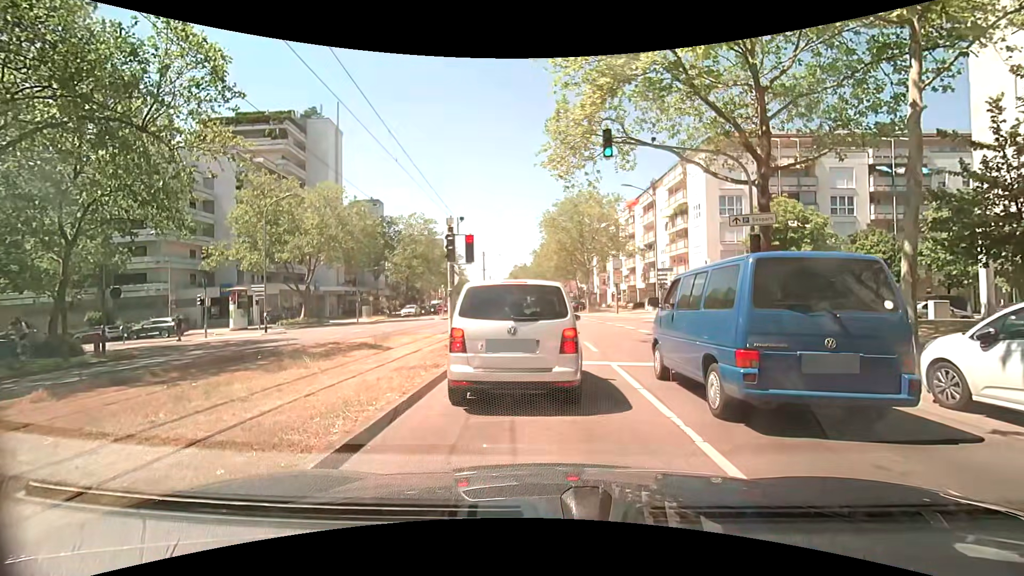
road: tertiary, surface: asphalt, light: Day
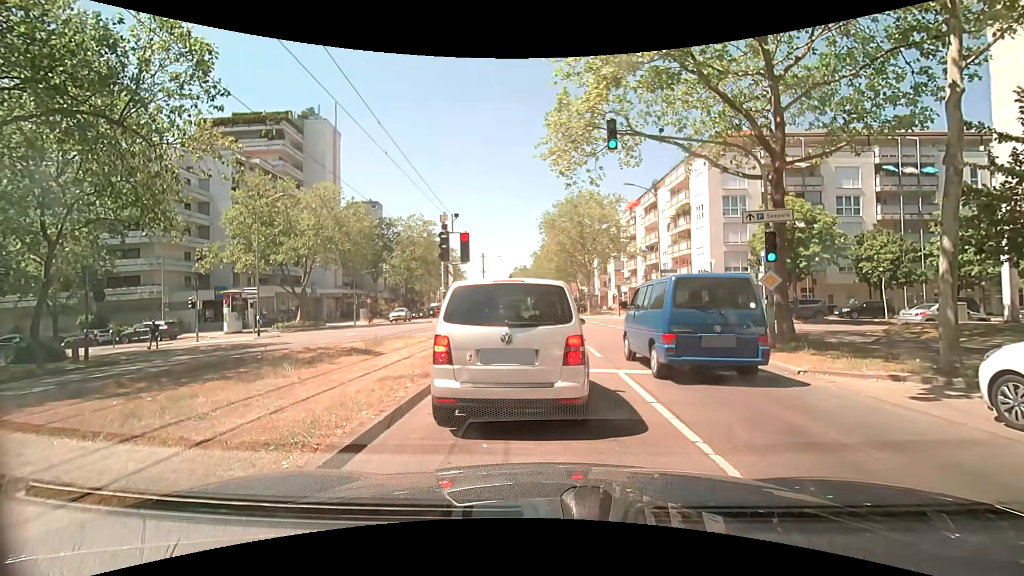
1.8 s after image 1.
(0.0, +0.9) m; 0°
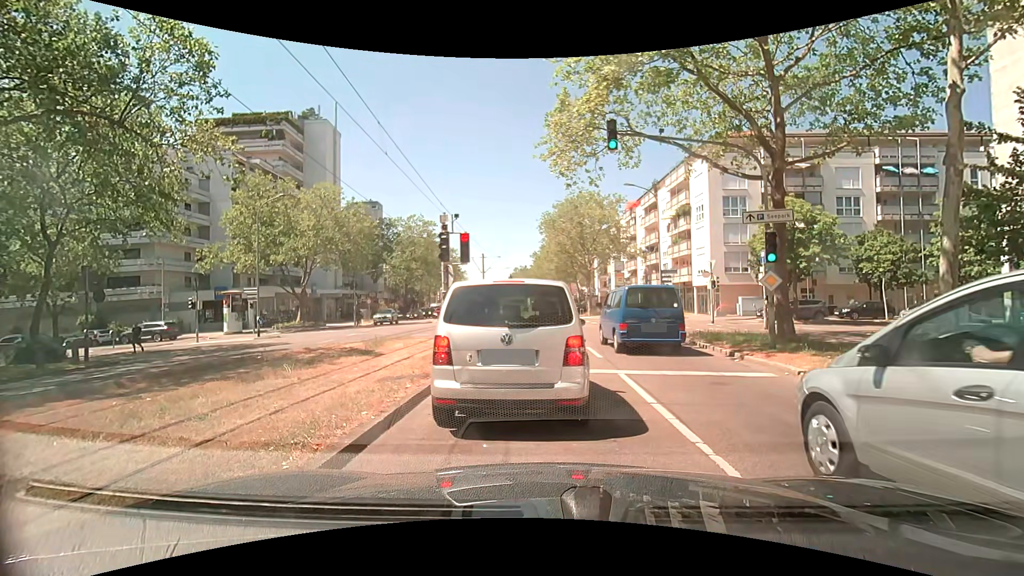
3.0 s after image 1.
(0.0, +0.1) m; 0°
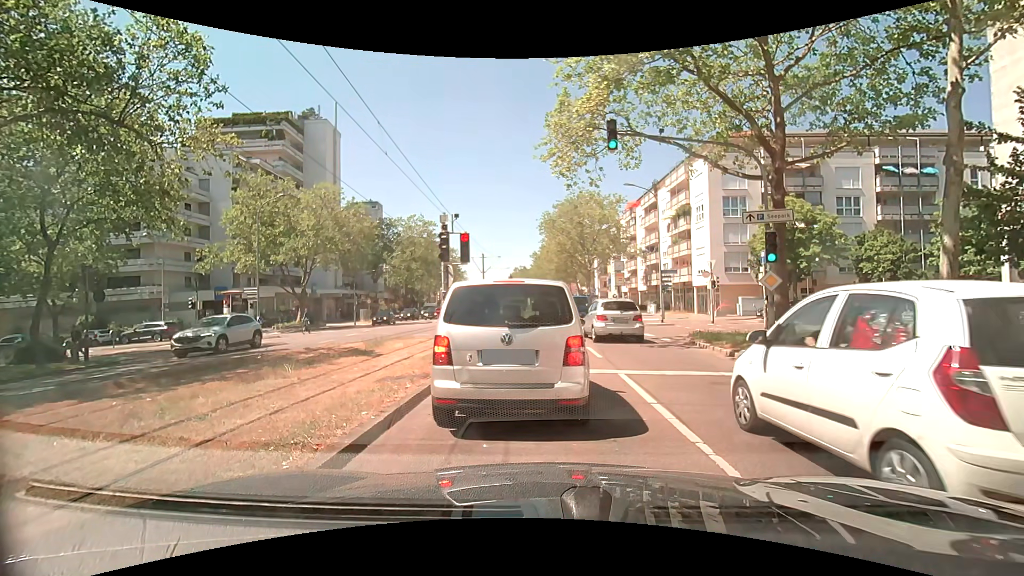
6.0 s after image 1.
(0.0, 0.0) m; 0°
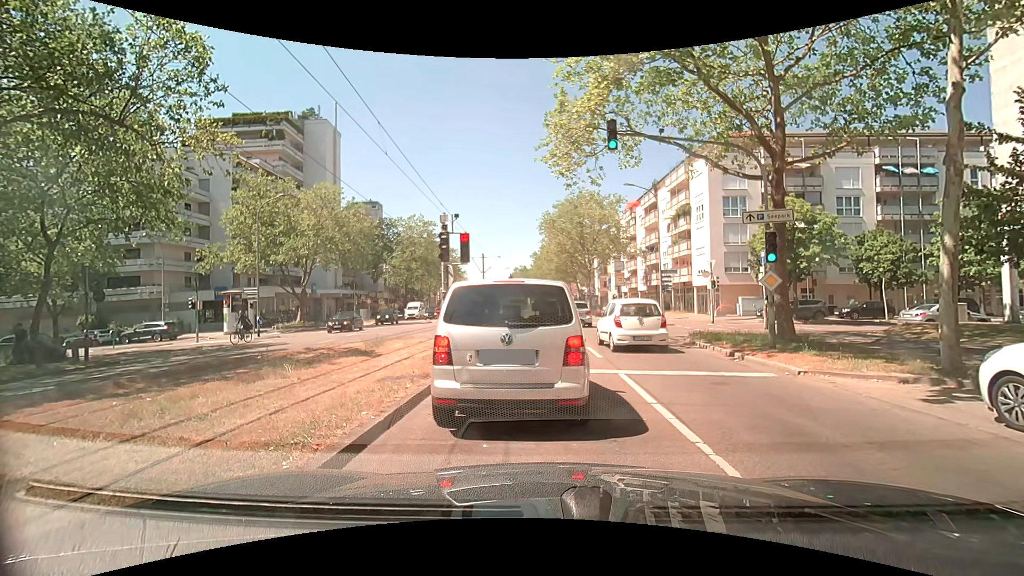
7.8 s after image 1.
(0.0, 0.0) m; 0°
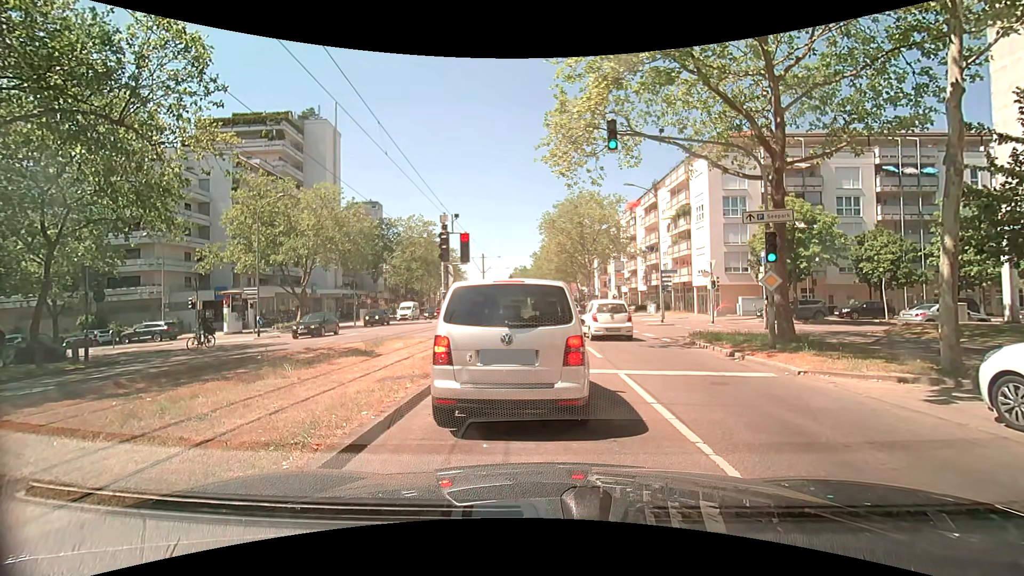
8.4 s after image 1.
(0.0, 0.0) m; 0°
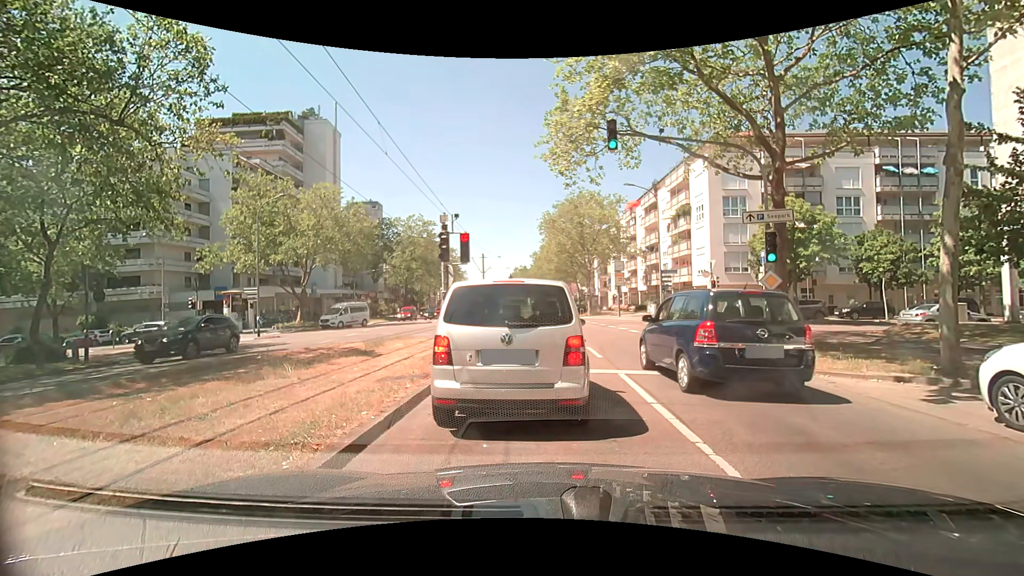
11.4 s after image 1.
(0.0, 0.0) m; 0°
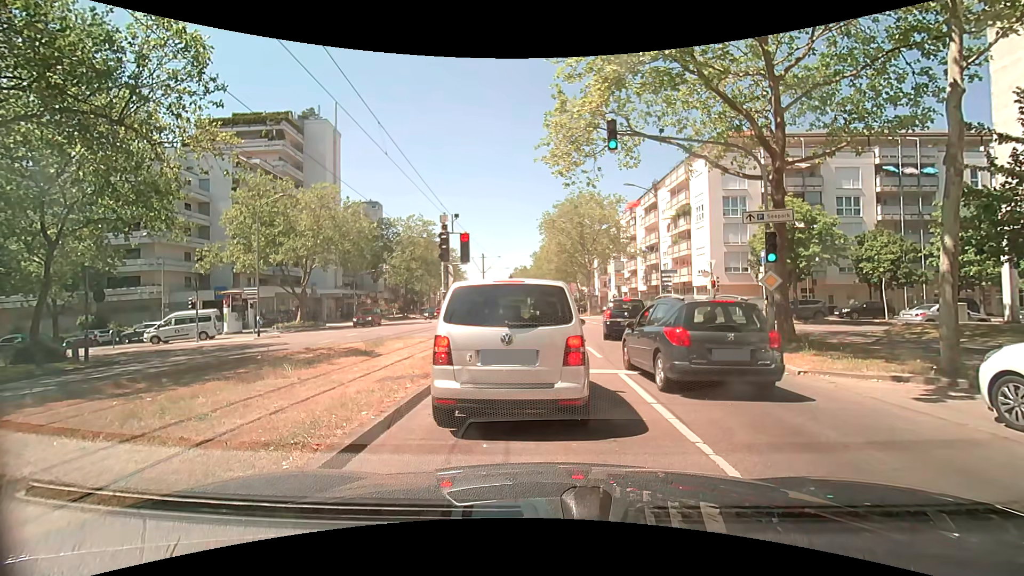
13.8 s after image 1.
(0.0, 0.0) m; 0°
